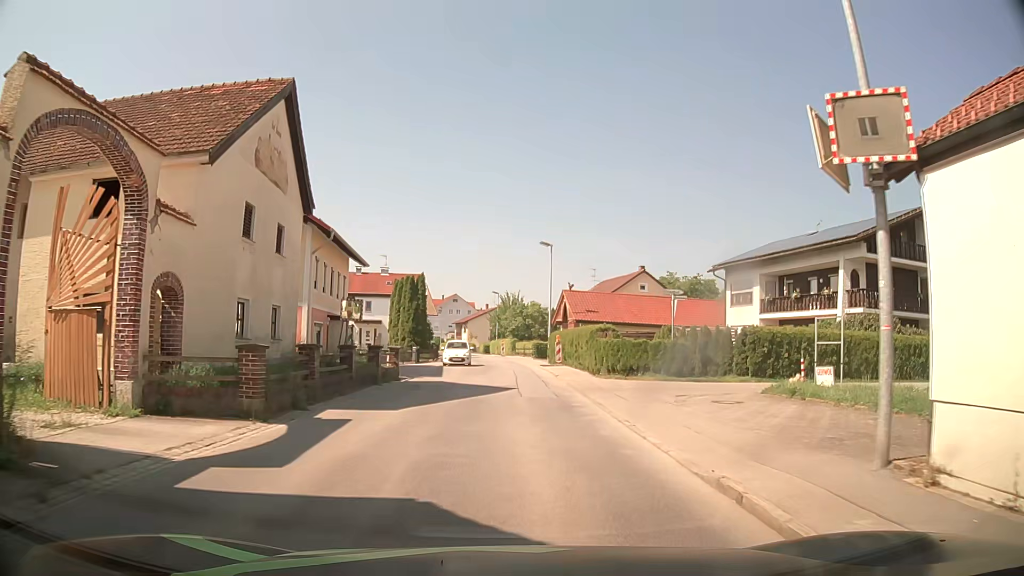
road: tertiary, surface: asphalt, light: Day
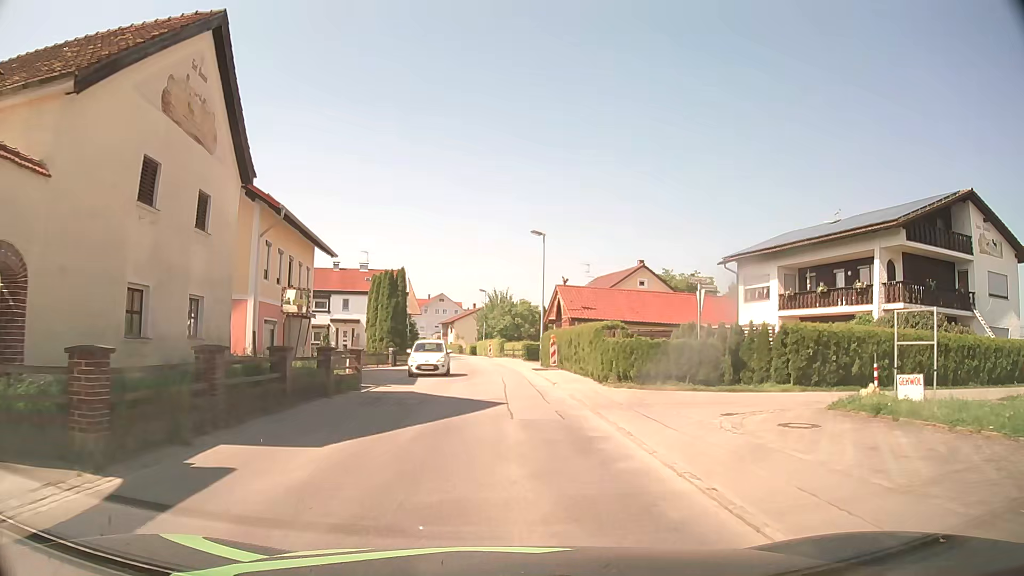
(0.0, +4.9) m; 0°
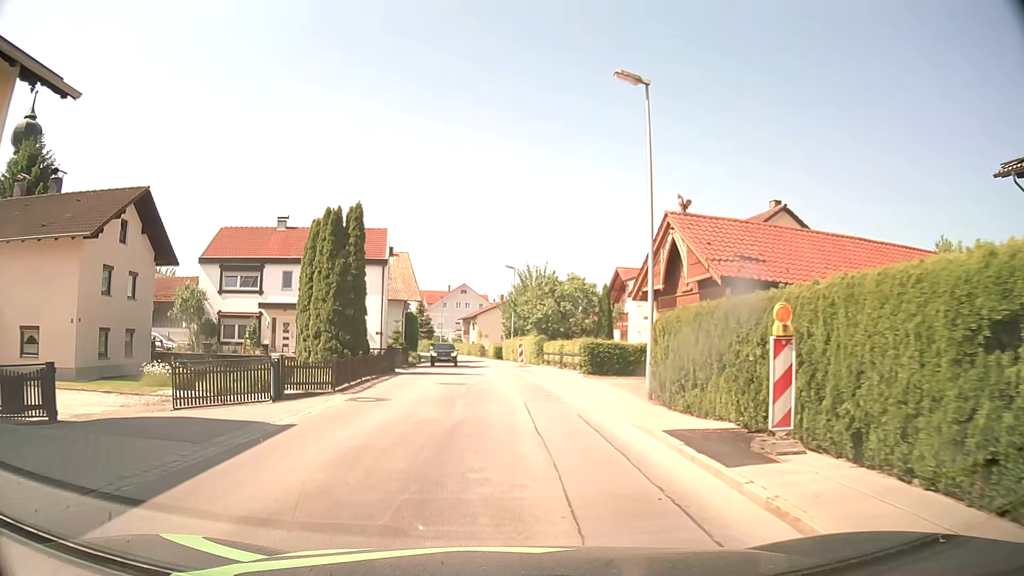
(-0.3, +24.8) m; -3°
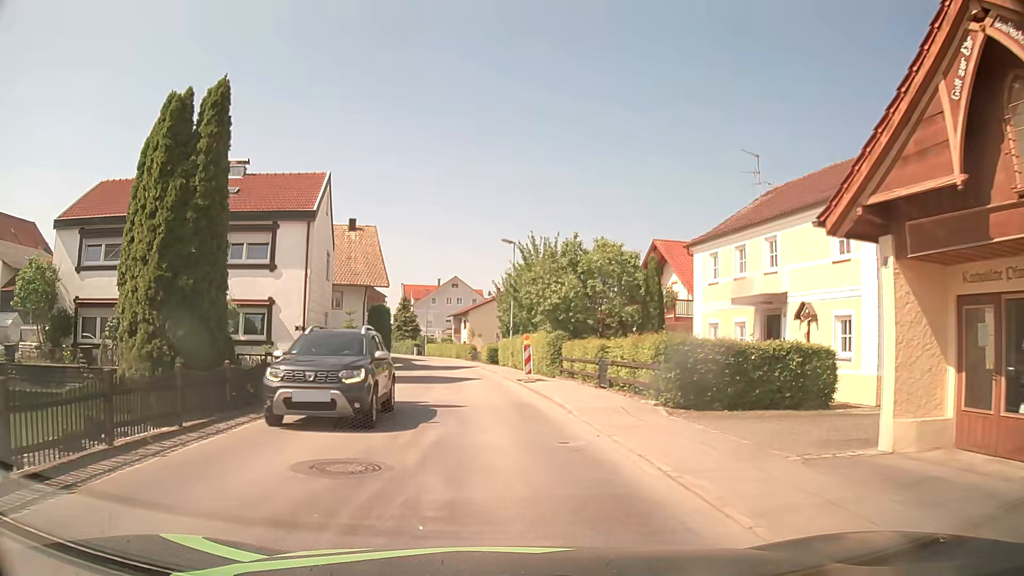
(+0.2, +14.7) m; +1°
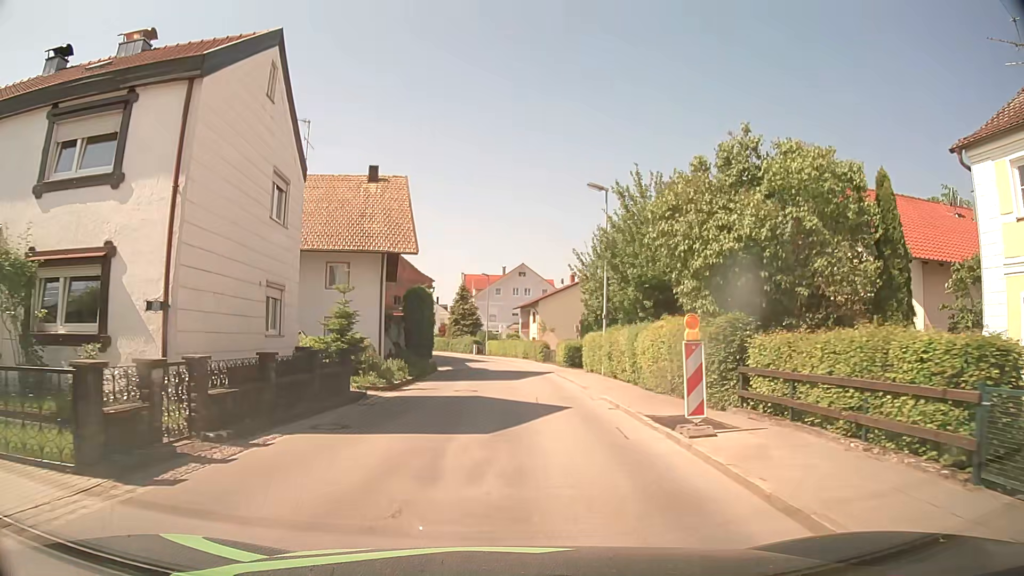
(-0.8, +14.3) m; -6°
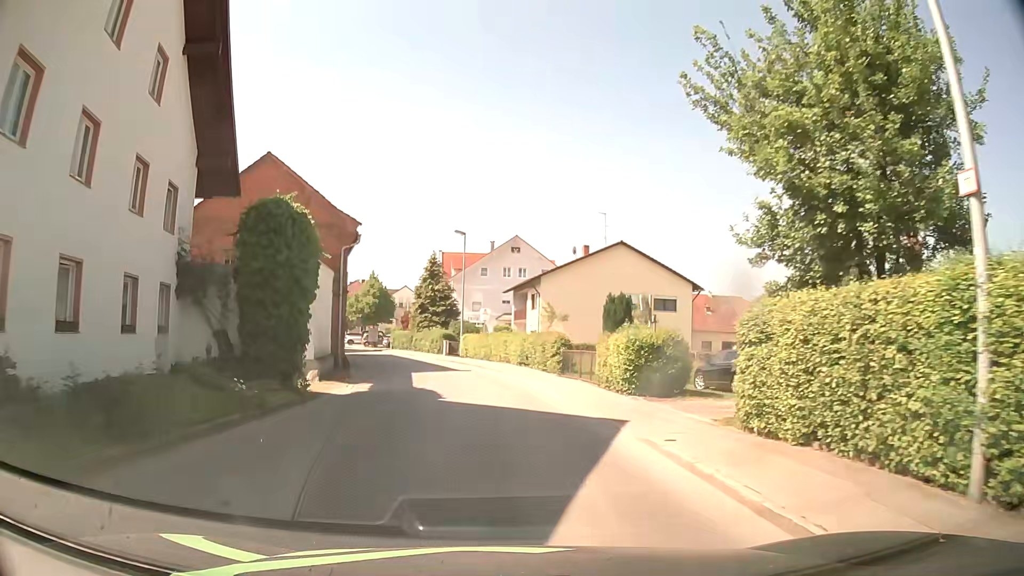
(+0.4, +23.8) m; +1°
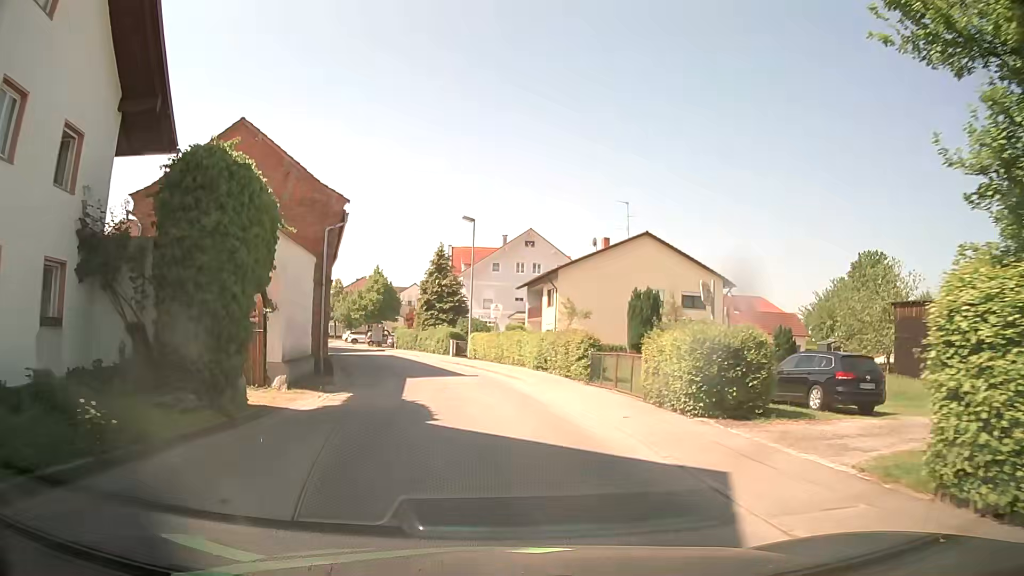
(-0.1, +4.8) m; -1°
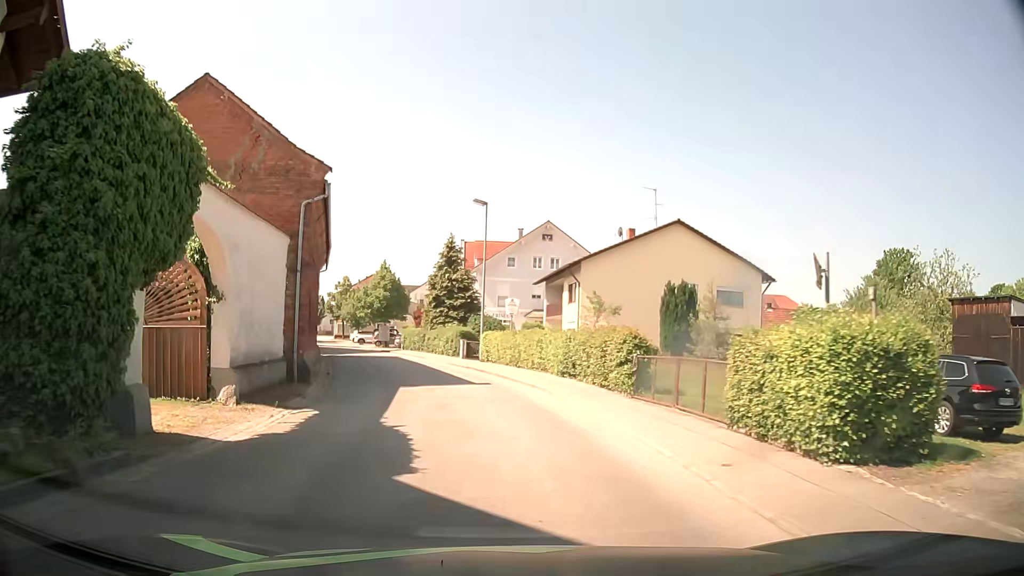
(-0.1, +4.8) m; -2°
(0, +10) (-2, +20) (-4, +30) (-6, +39) (-10, +49) (-13, +58) (-17, +67) (-21, +76) (-25, +86) (-28, +95) m
